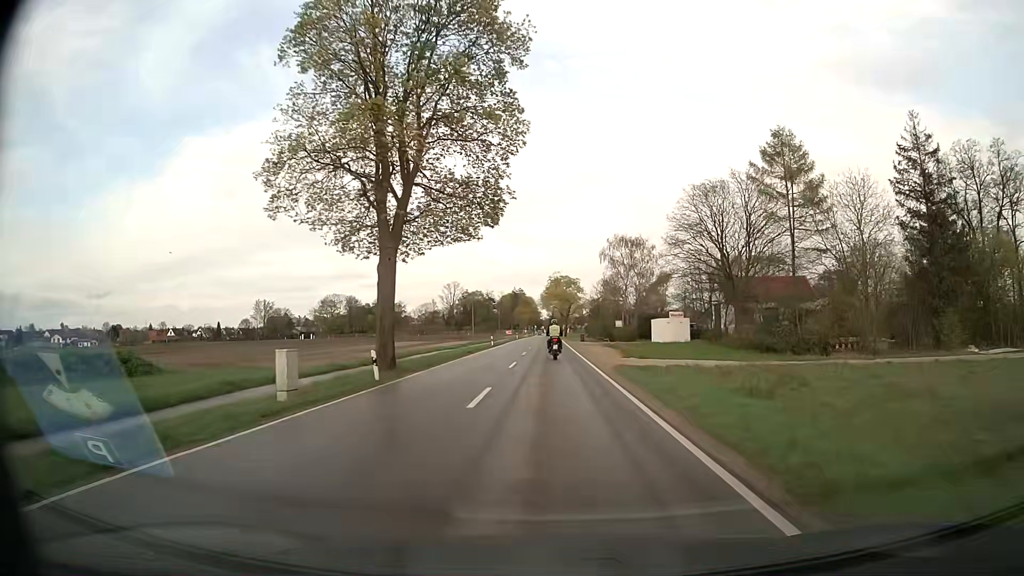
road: secondary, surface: asphalt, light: Day
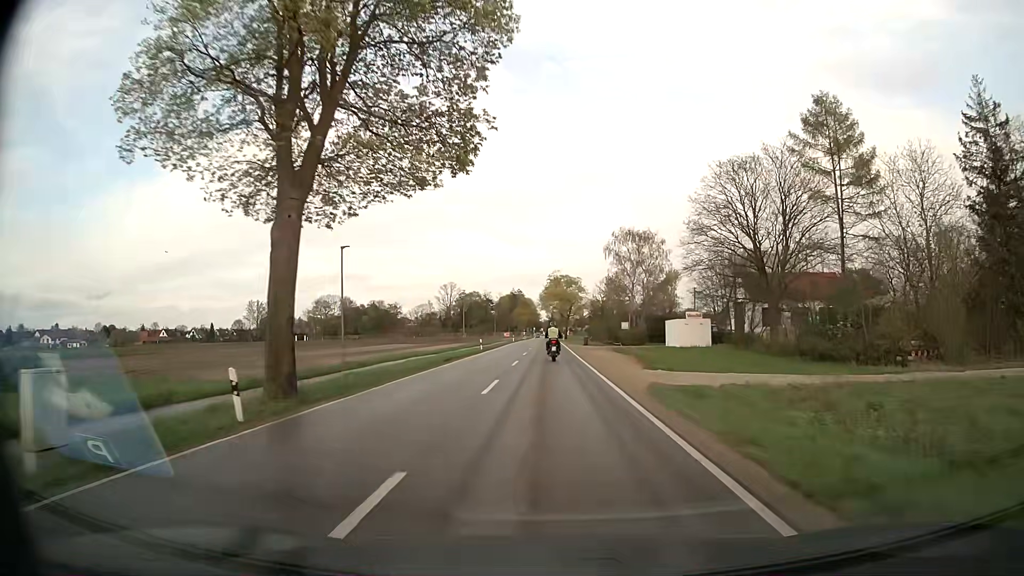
(0.0, +9.2) m; 0°
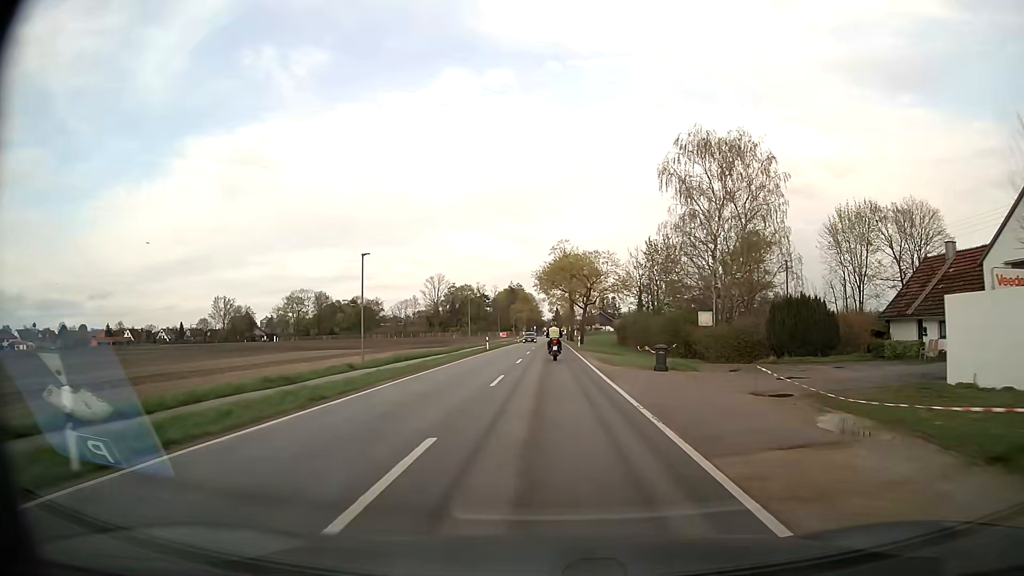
(0.0, +46.2) m; -1°
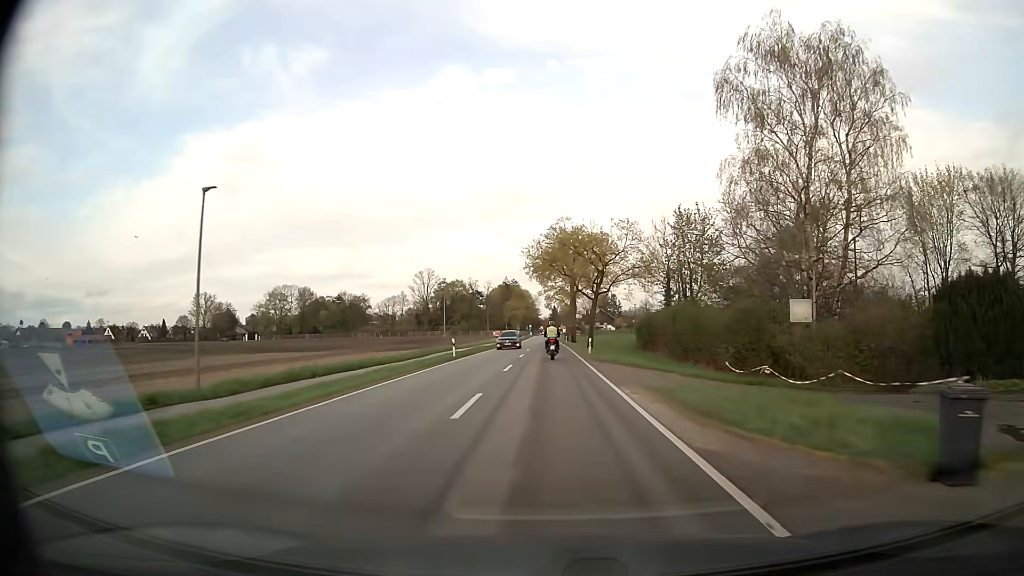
(+0.1, +18.2) m; +1°
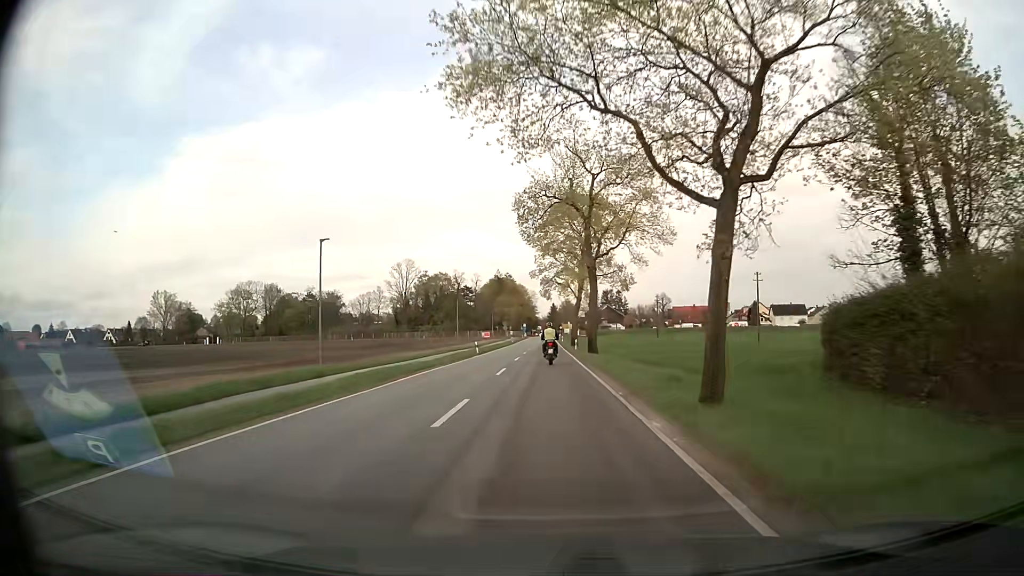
(0.0, +36.9) m; 0°
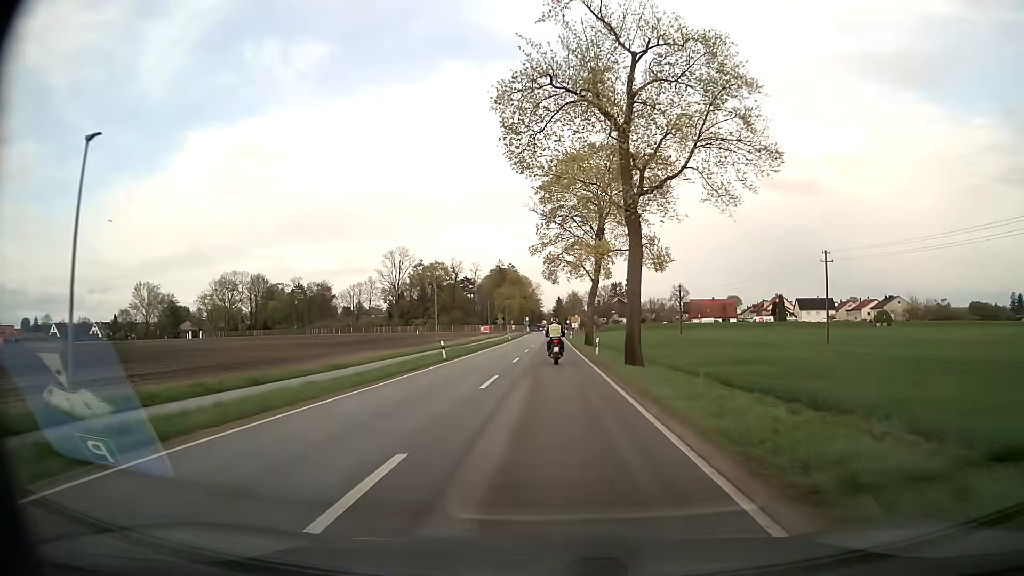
(-0.1, +18.3) m; 0°
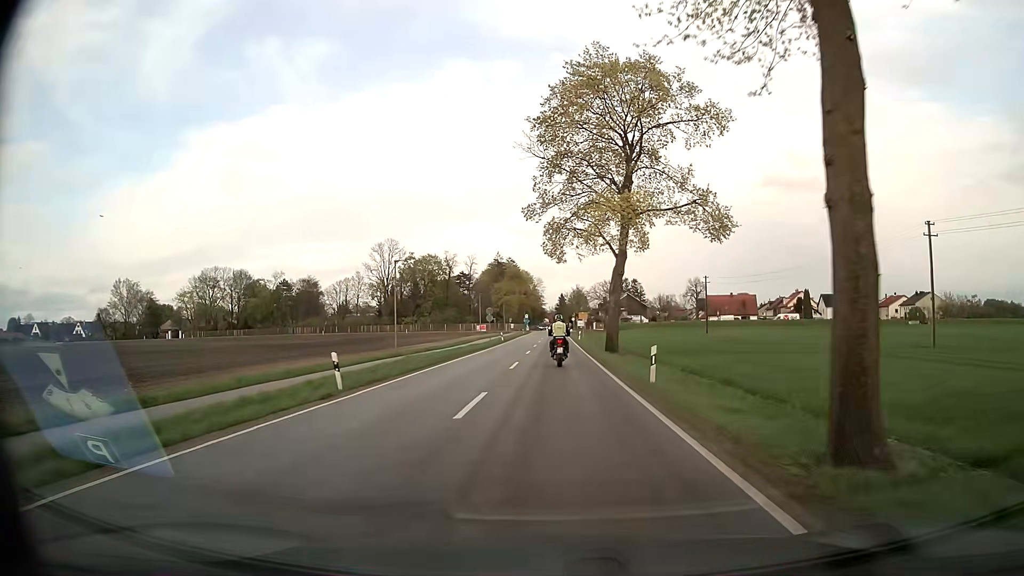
(-0.1, +17.1) m; 0°
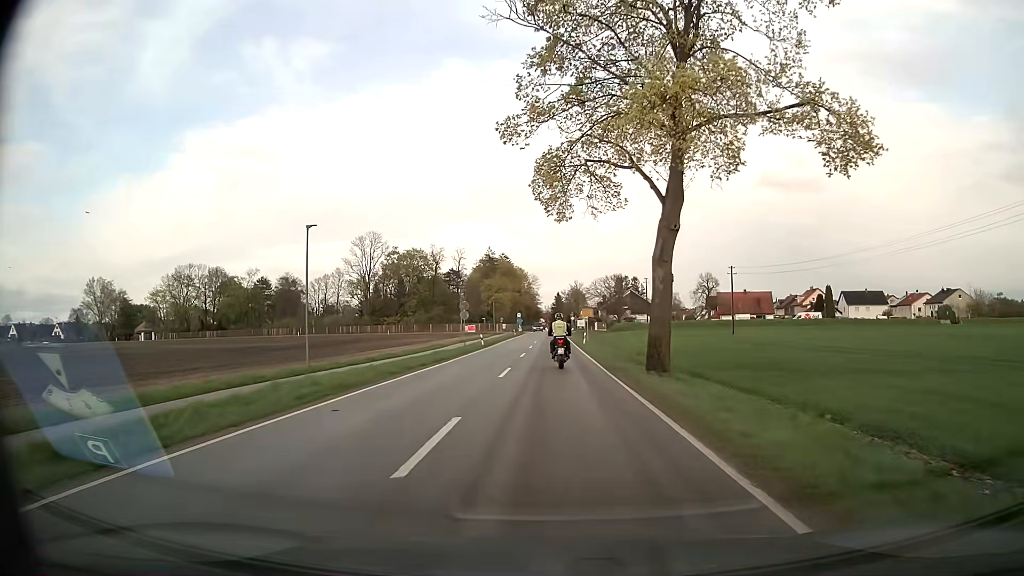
(0.0, +15.9) m; 0°
(0, +10) (0, +20) (0, +30) (0, +40) (0, +50) (0, +60) (+1, +70) (+1, +80) (+1, +90) (+1, +100) m
